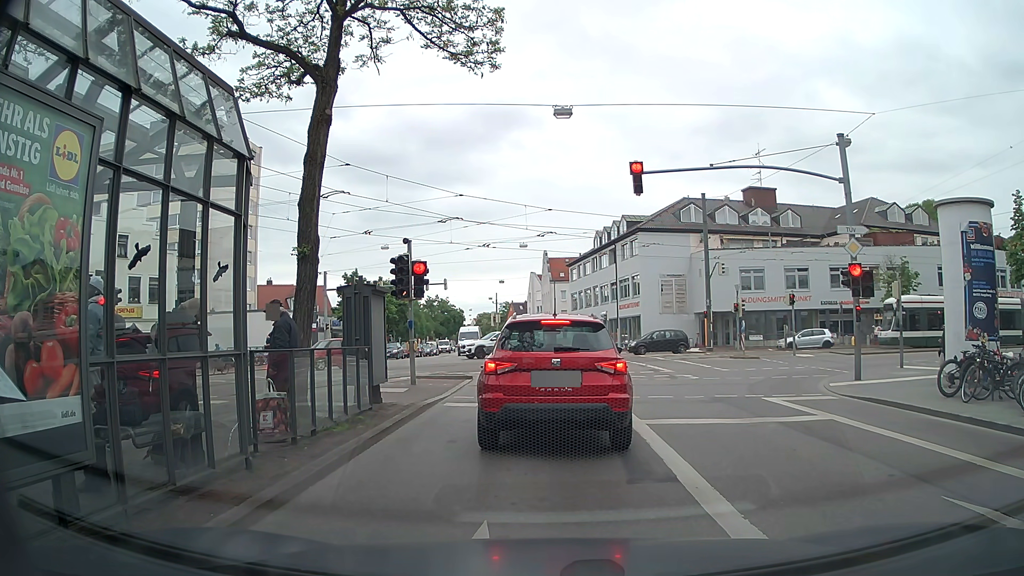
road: tertiary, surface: asphalt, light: Day
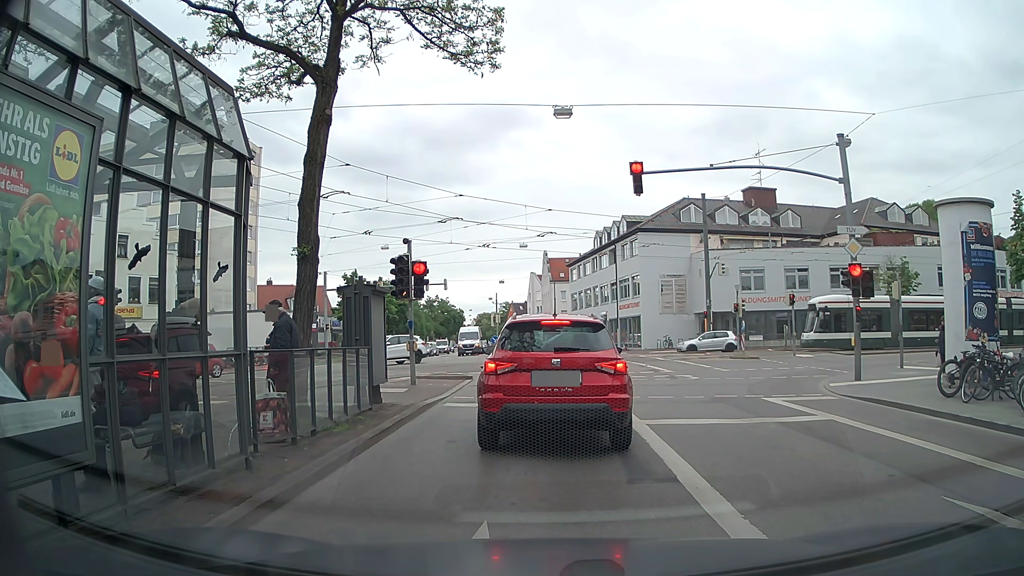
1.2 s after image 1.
(0.0, 0.0) m; 0°
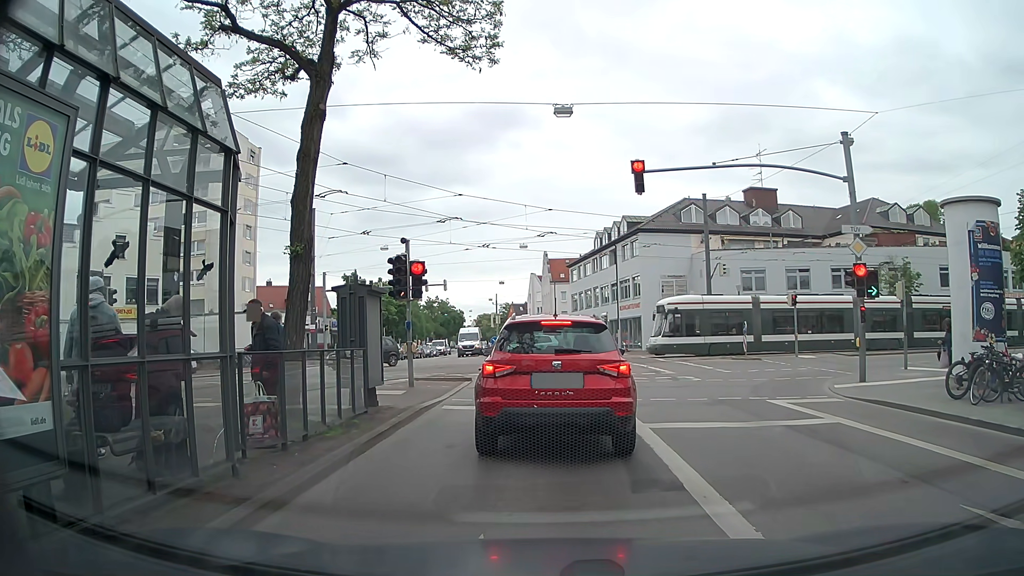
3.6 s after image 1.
(0.0, +0.2) m; 0°
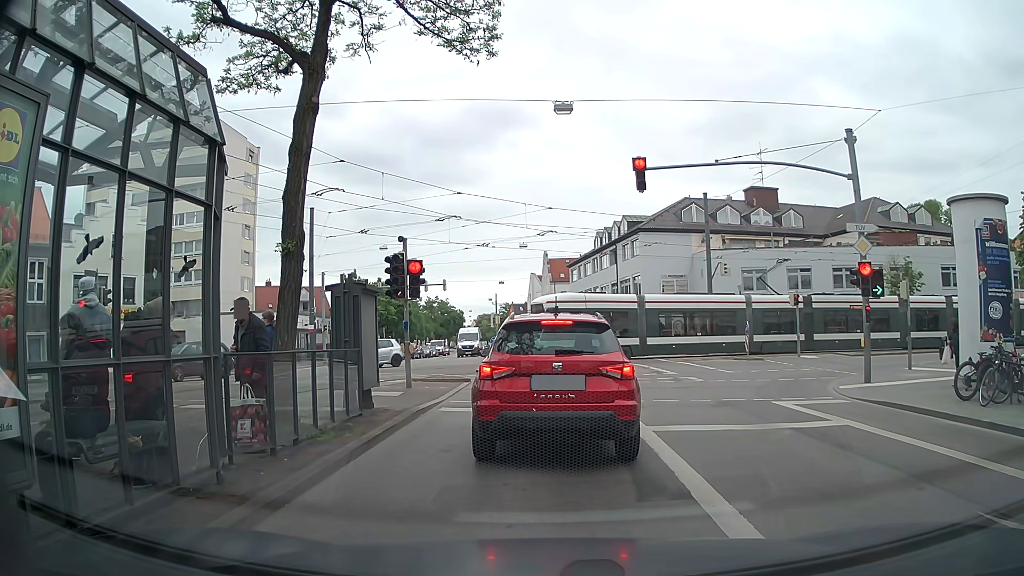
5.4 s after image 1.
(0.0, +0.3) m; 0°
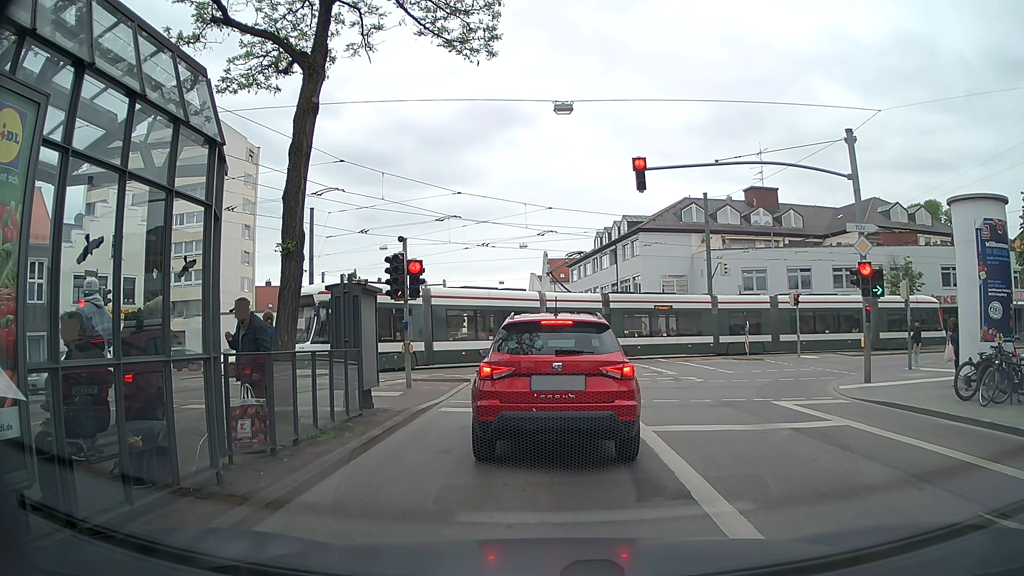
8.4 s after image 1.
(0.0, +0.1) m; 0°
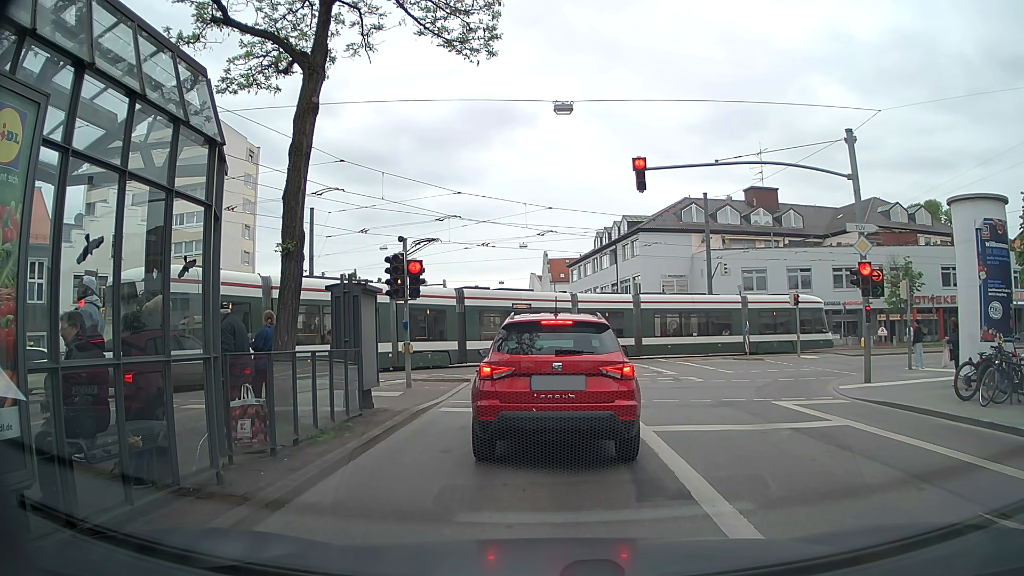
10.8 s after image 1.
(0.0, 0.0) m; 0°
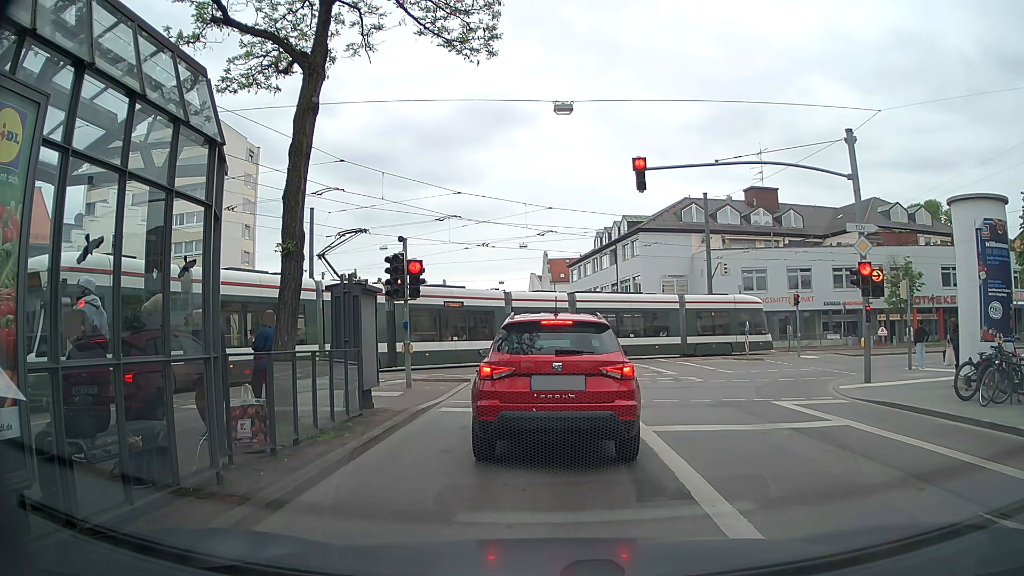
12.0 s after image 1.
(0.0, 0.0) m; 0°
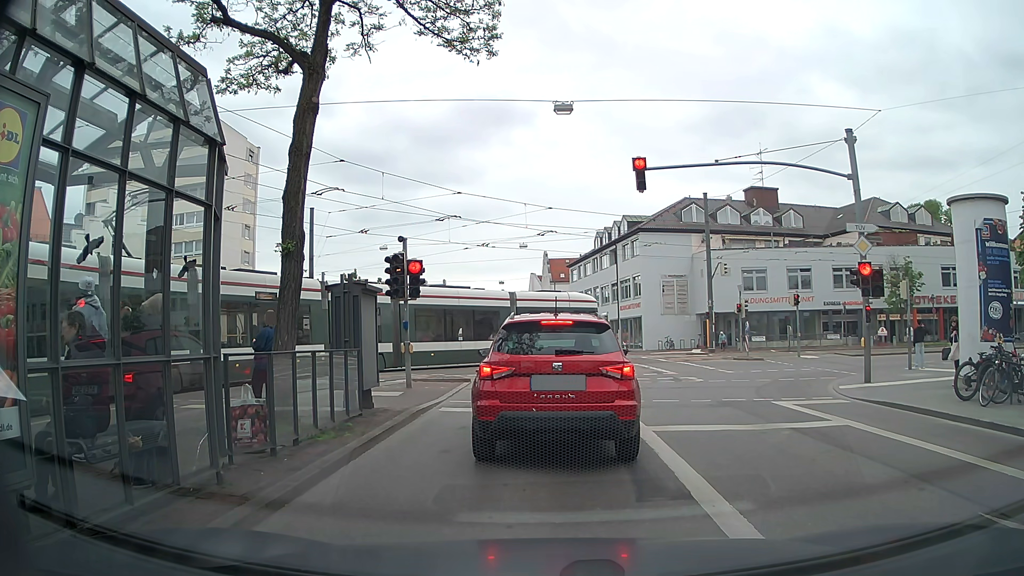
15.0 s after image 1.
(0.0, 0.0) m; 0°
